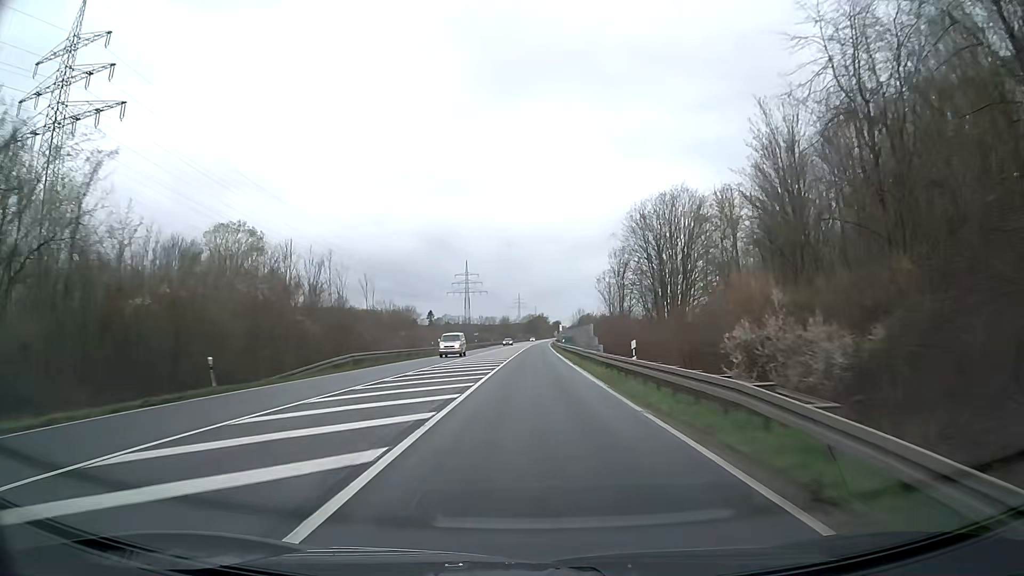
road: trunk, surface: asphalt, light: Day
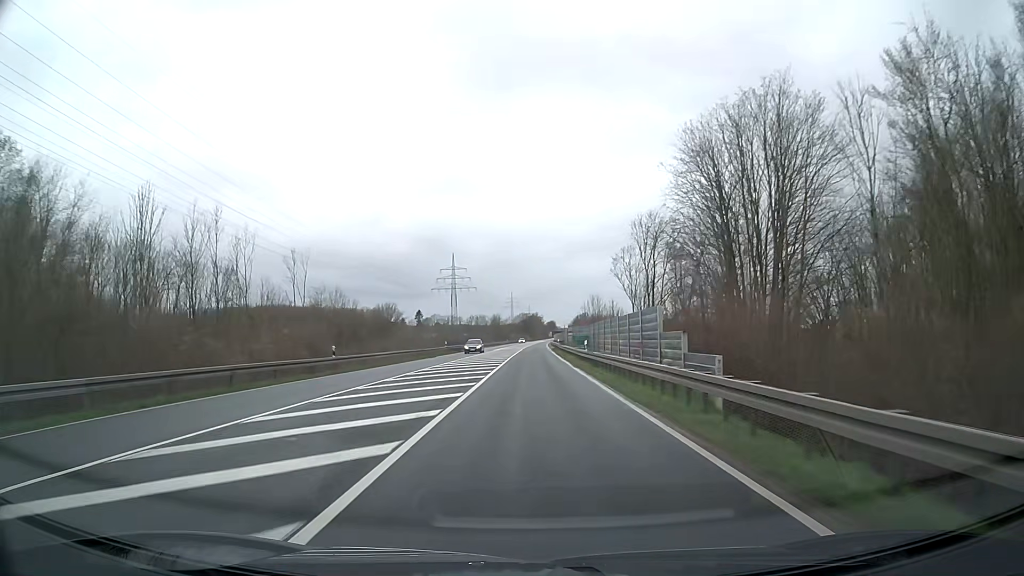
(+0.2, +31.6) m; +1°
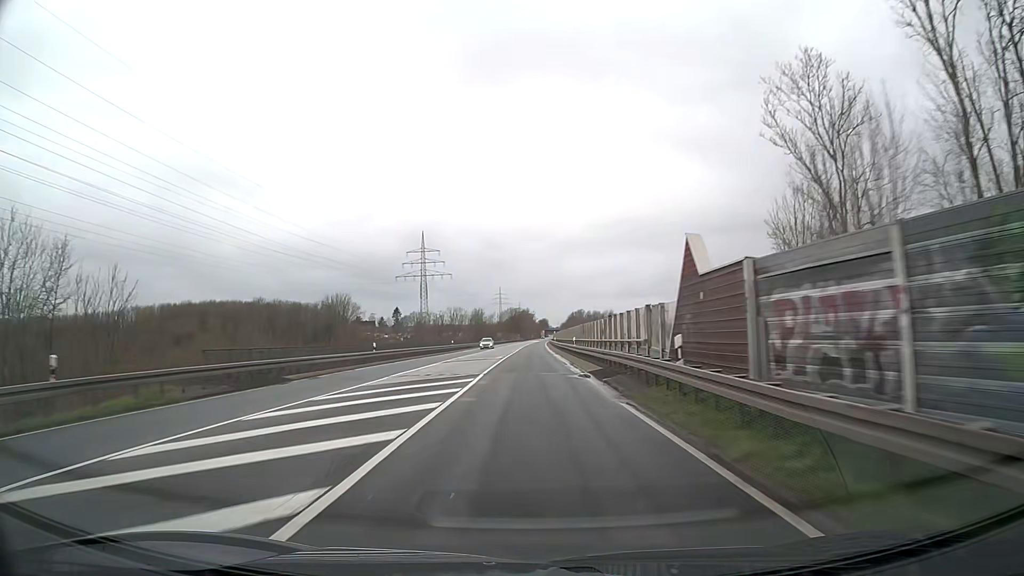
(+0.3, +63.2) m; +1°
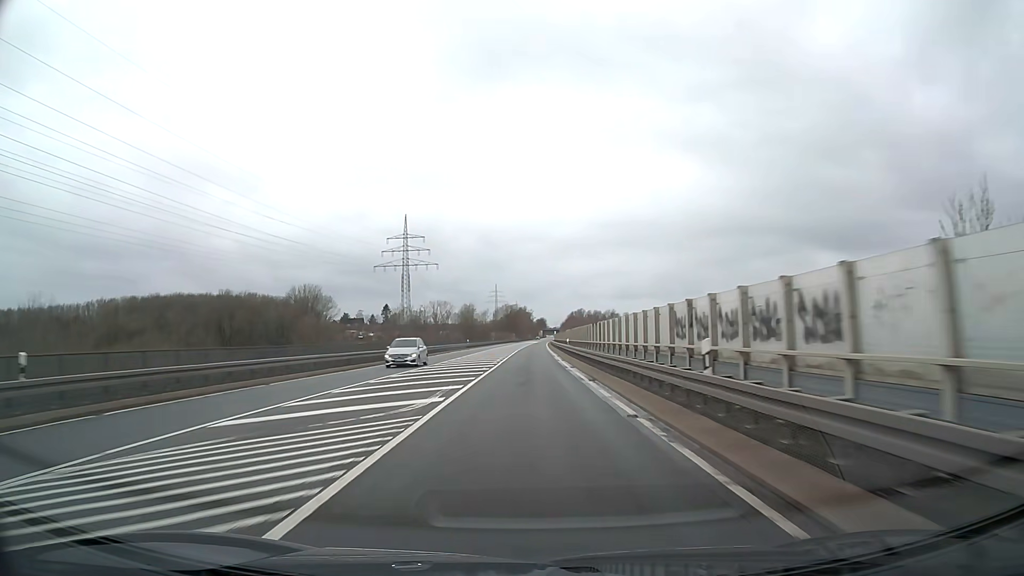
(+0.1, +31.6) m; 0°
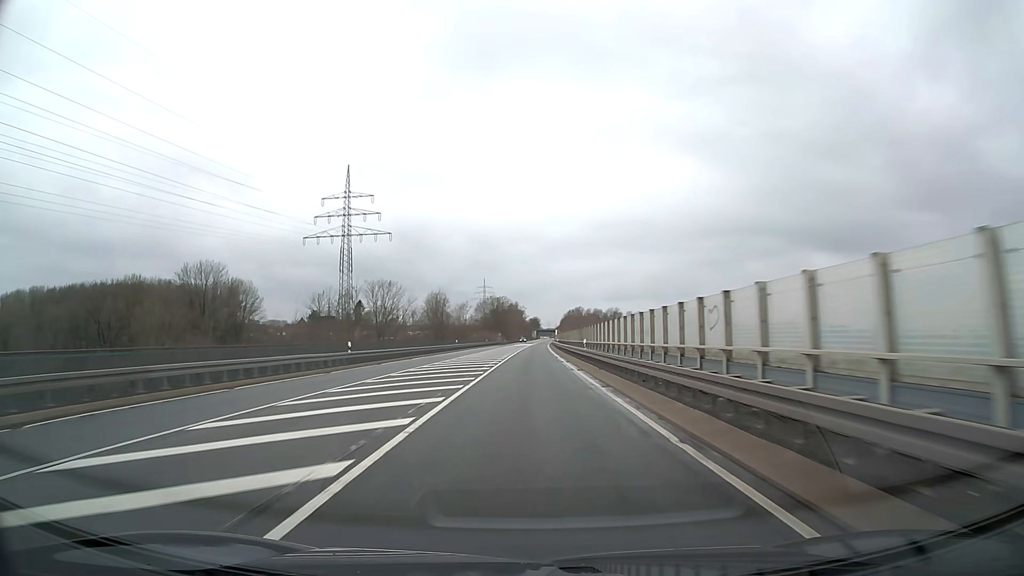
(+0.3, +63.2) m; +1°
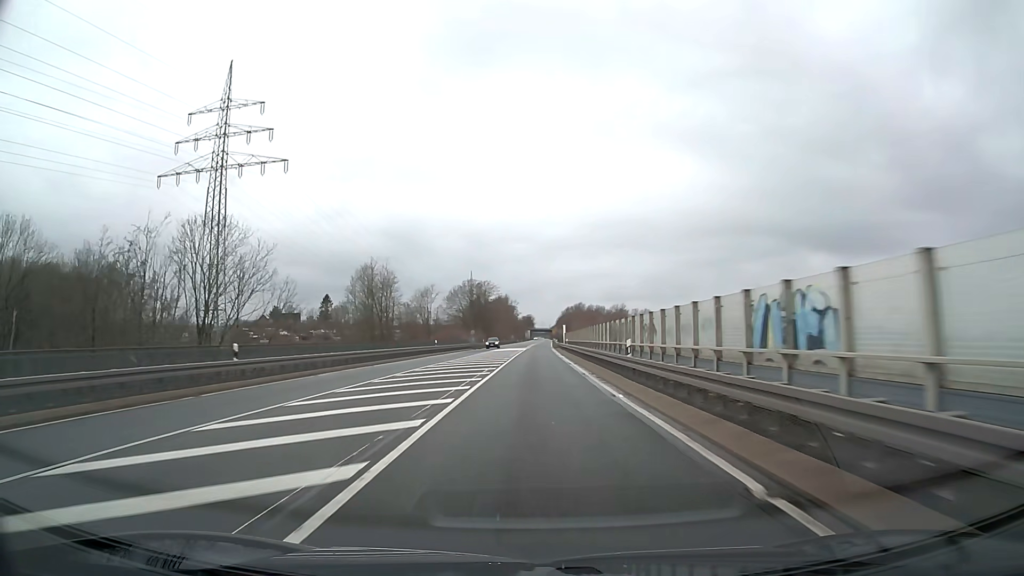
(+0.3, +63.2) m; +1°
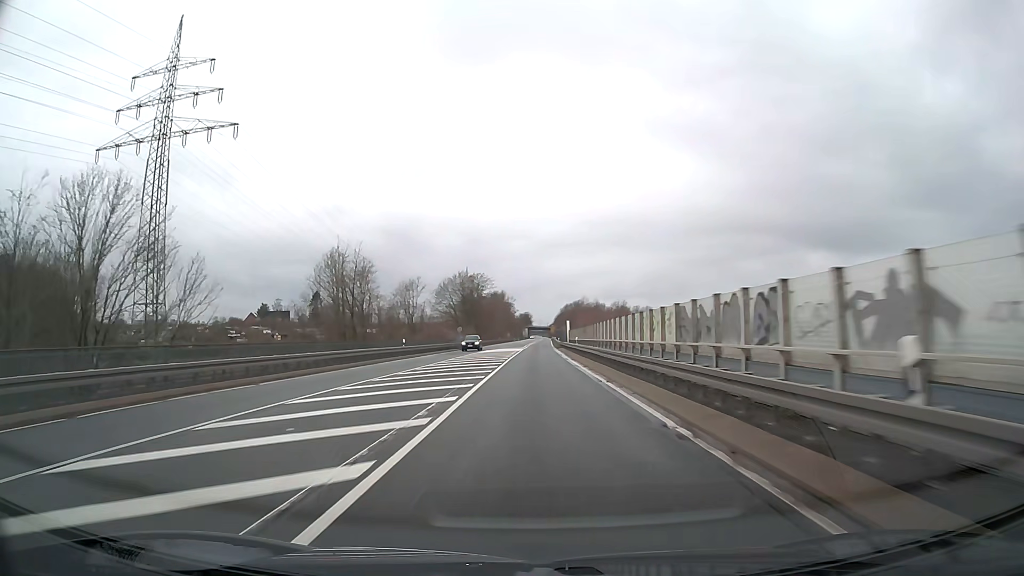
(0.0, +15.8) m; 0°
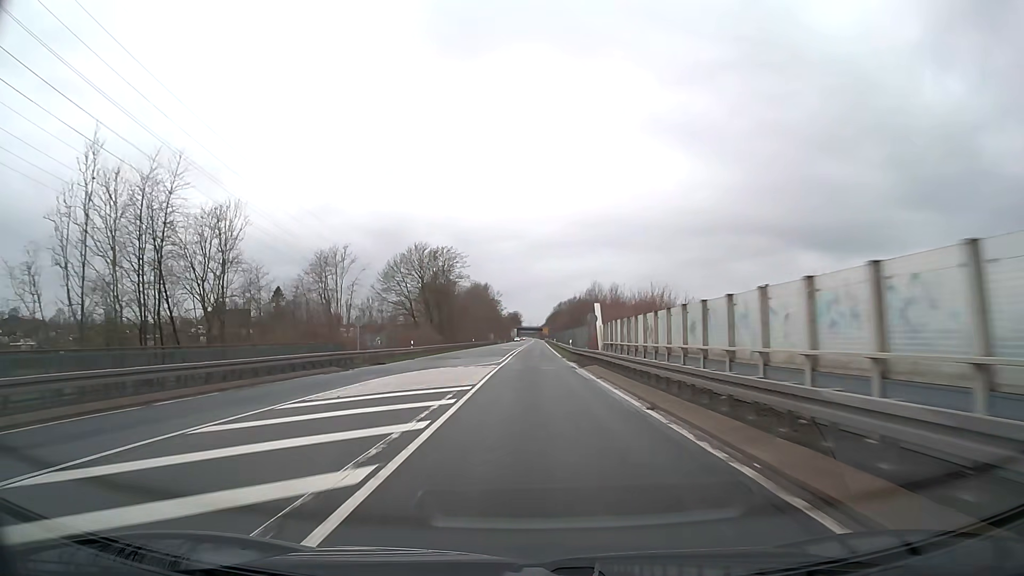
(+0.3, +47.4) m; +1°
(0, +10) (0, +20) (0, +30) (0, +40) (0, +50) (0, +60) (+1, +70) (+1, +80) (+1, +90) (+1, +100) m
